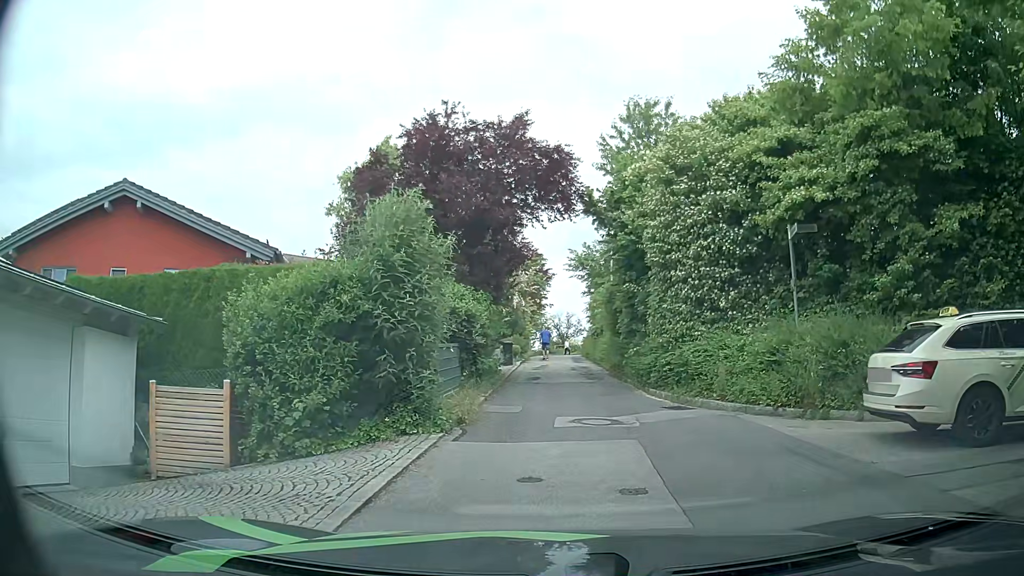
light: Day
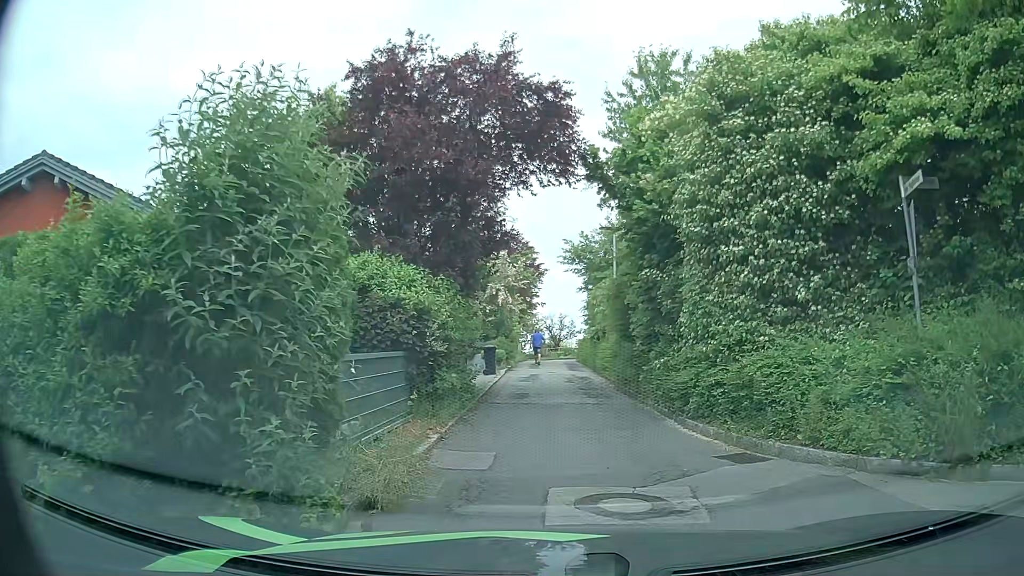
(+0.1, +4.7) m; +1°
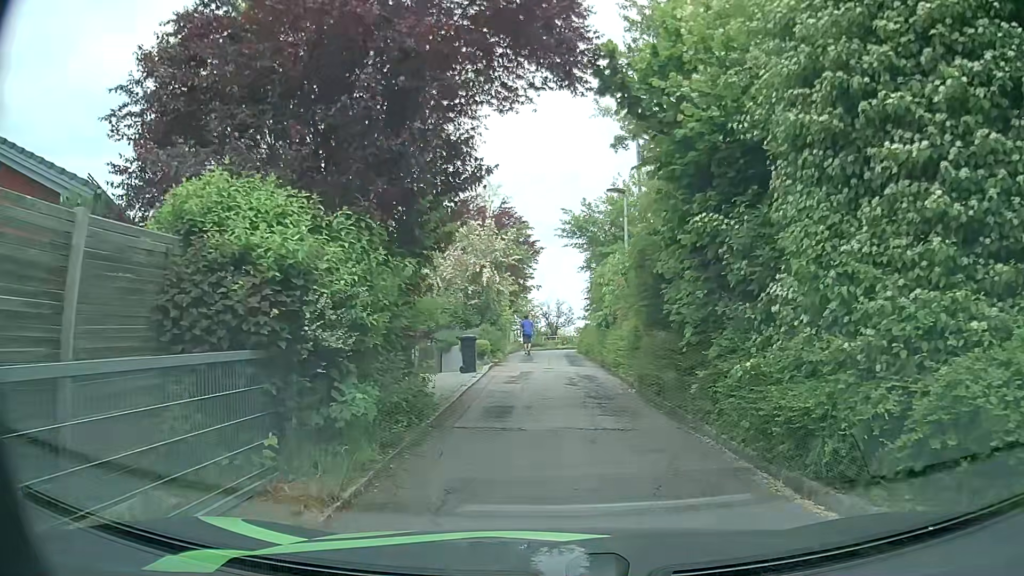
(+0.1, +5.0) m; +2°
